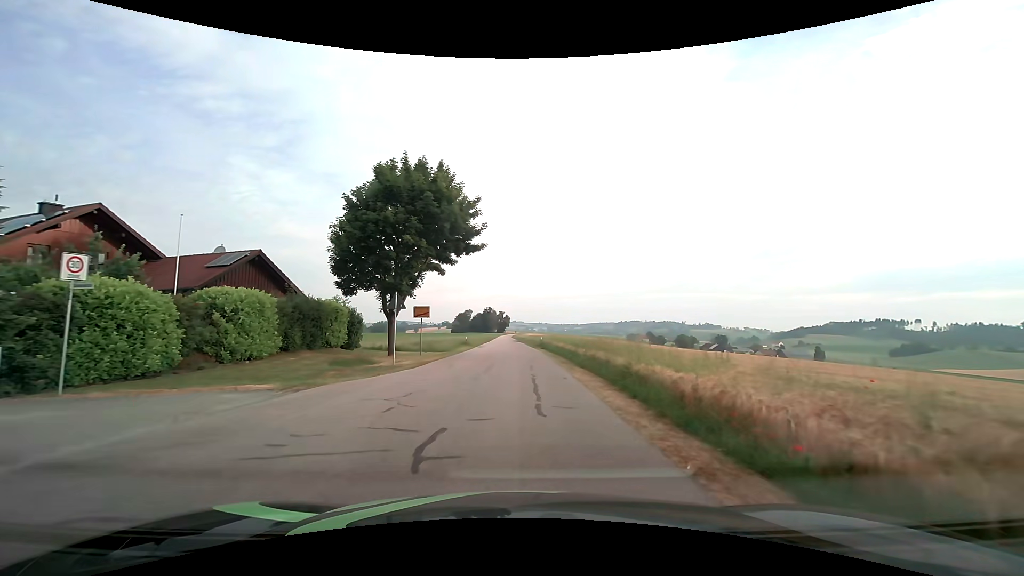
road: tertiary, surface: asphalt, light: Day
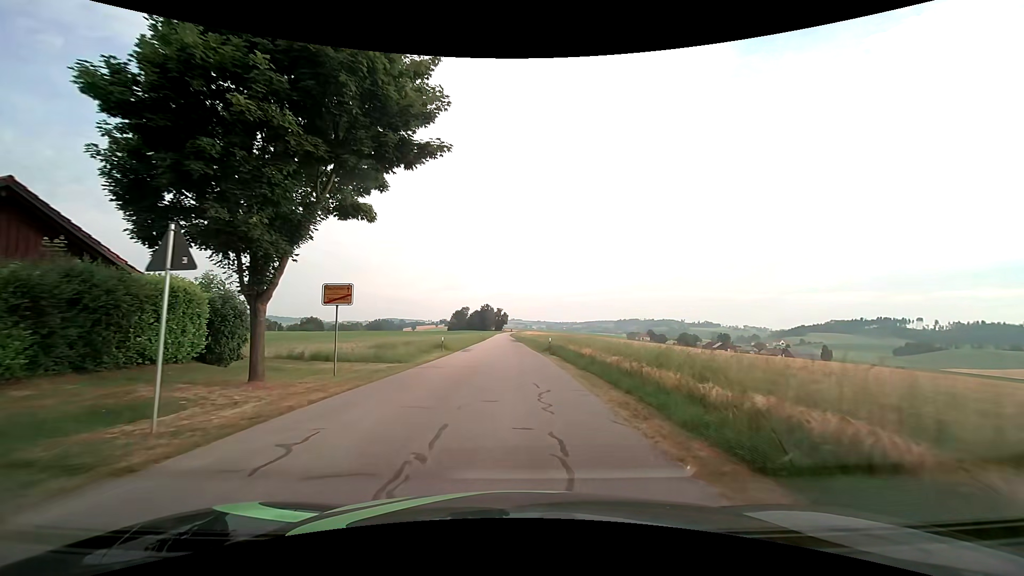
(-0.1, +13.7) m; 0°
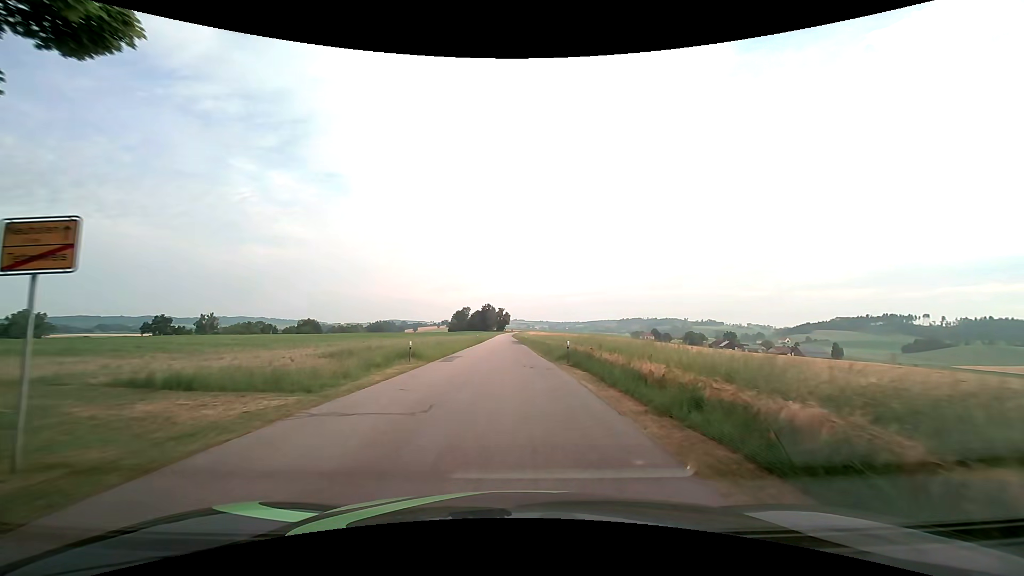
(0.0, +10.3) m; 0°
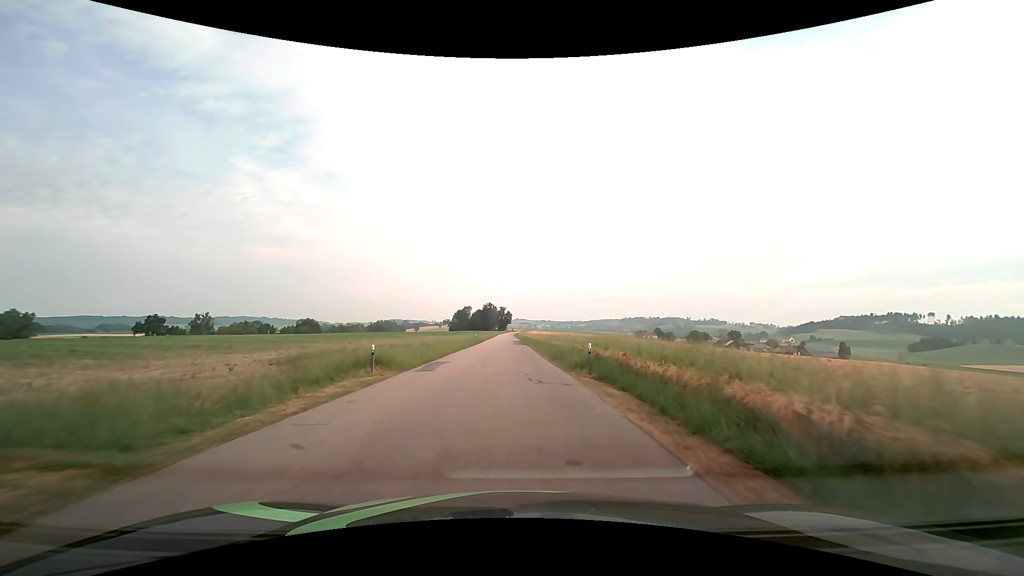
(0.0, +6.0) m; 0°
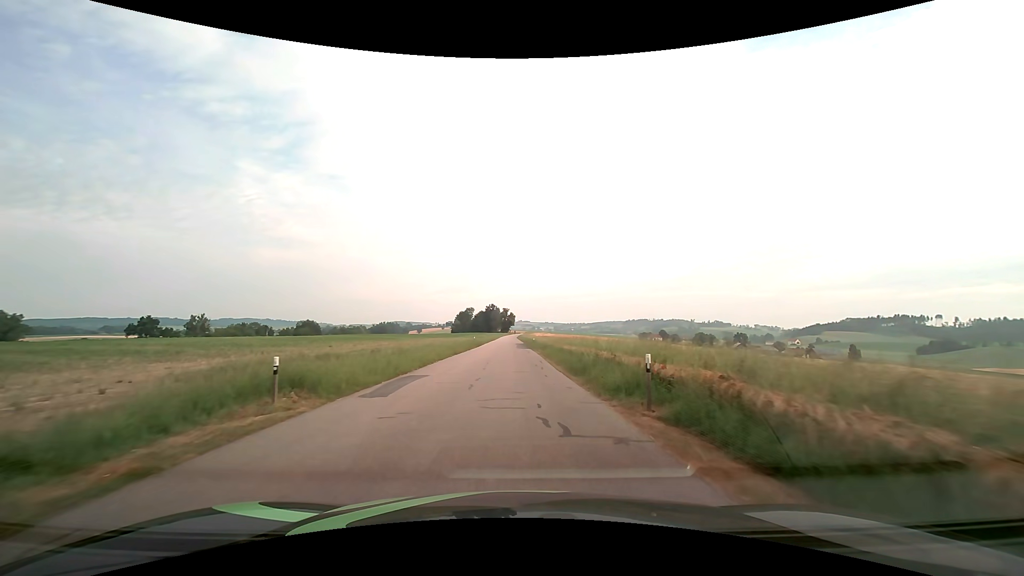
(0.0, +6.7) m; 0°
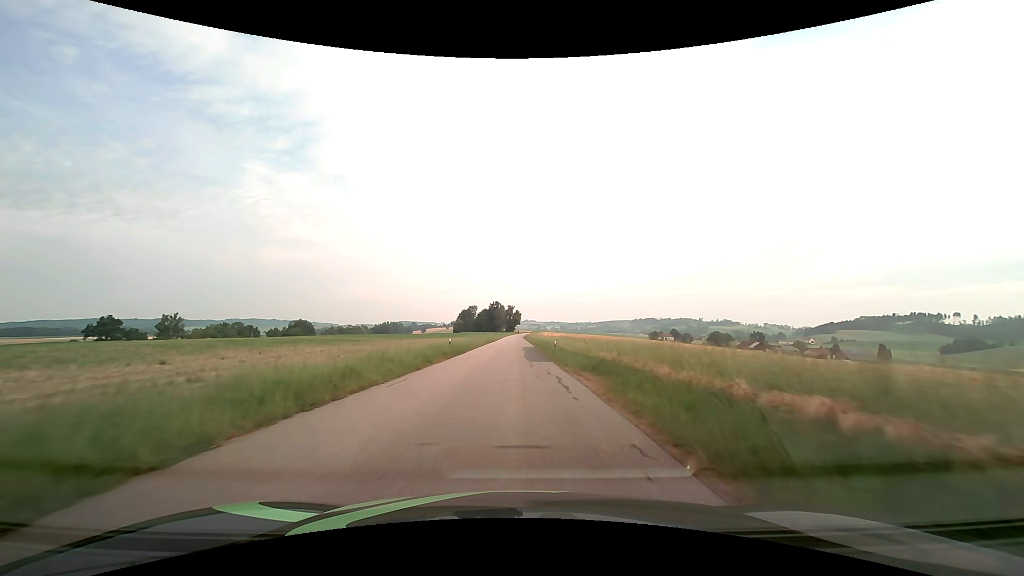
(-0.2, +24.5) m; 0°
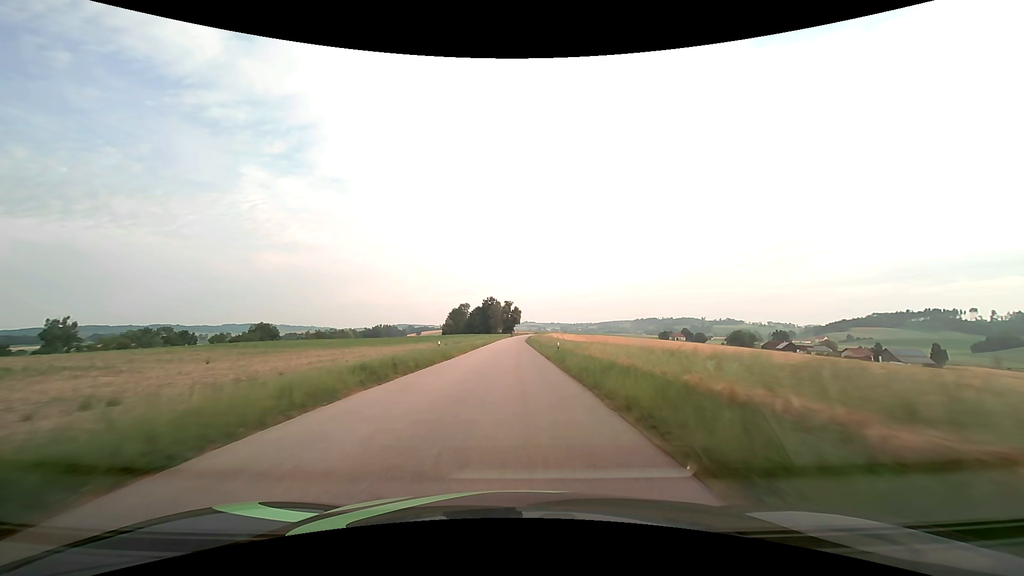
(-0.1, +51.9) m; 0°
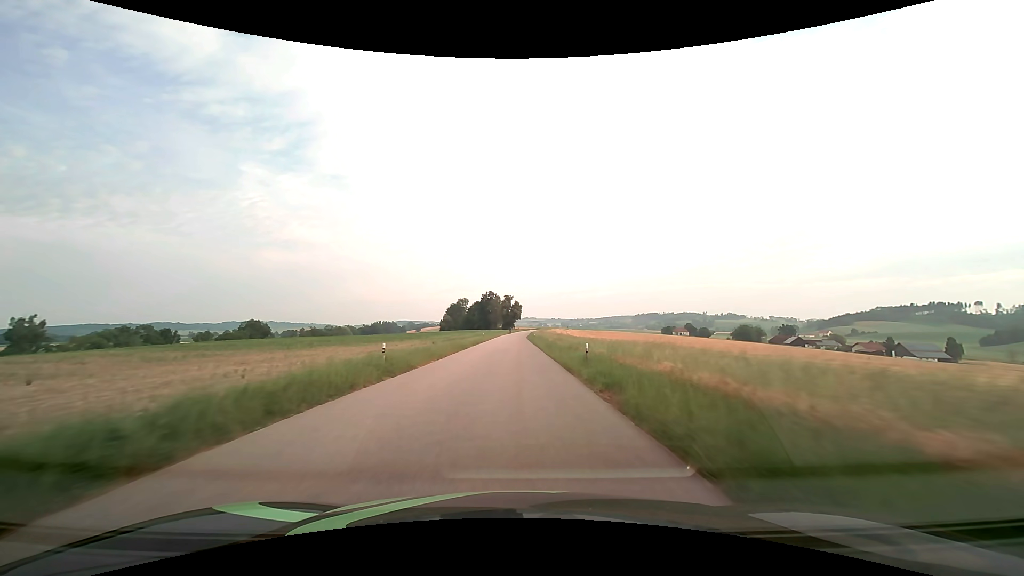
(0.0, +11.6) m; 0°
(0, +10) (0, +20) (0, +30) (0, +40) (0, +50) (0, +60) (0, +70) (0, +80) (0, +90) (0, +100) m
